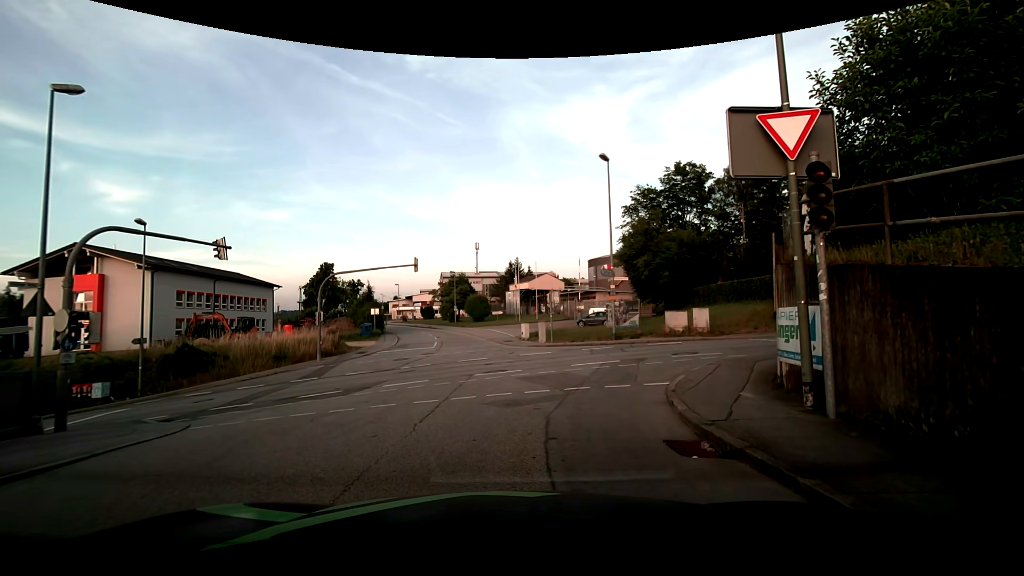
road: residential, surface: asphalt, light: Day
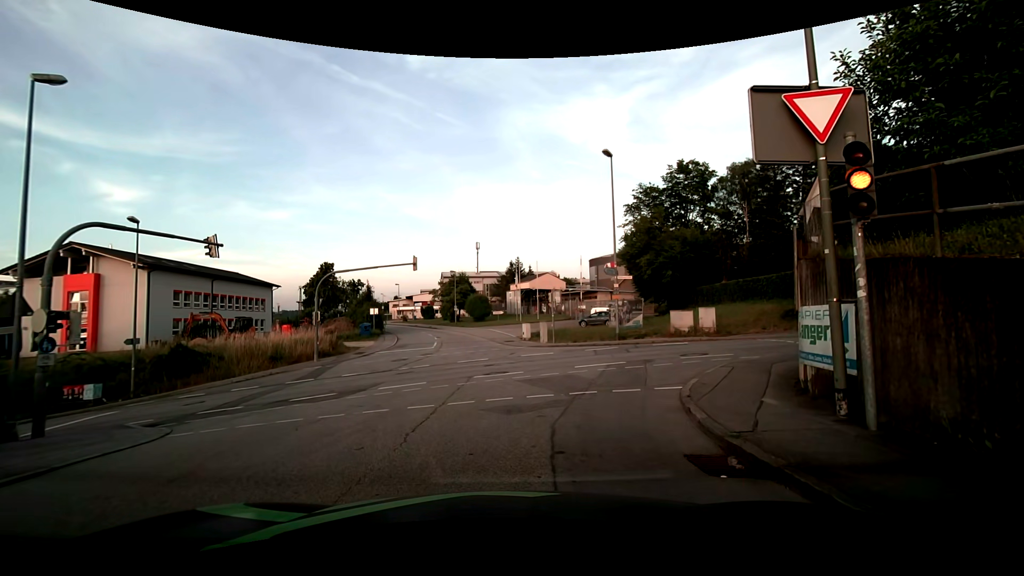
(0.0, +0.7) m; 0°
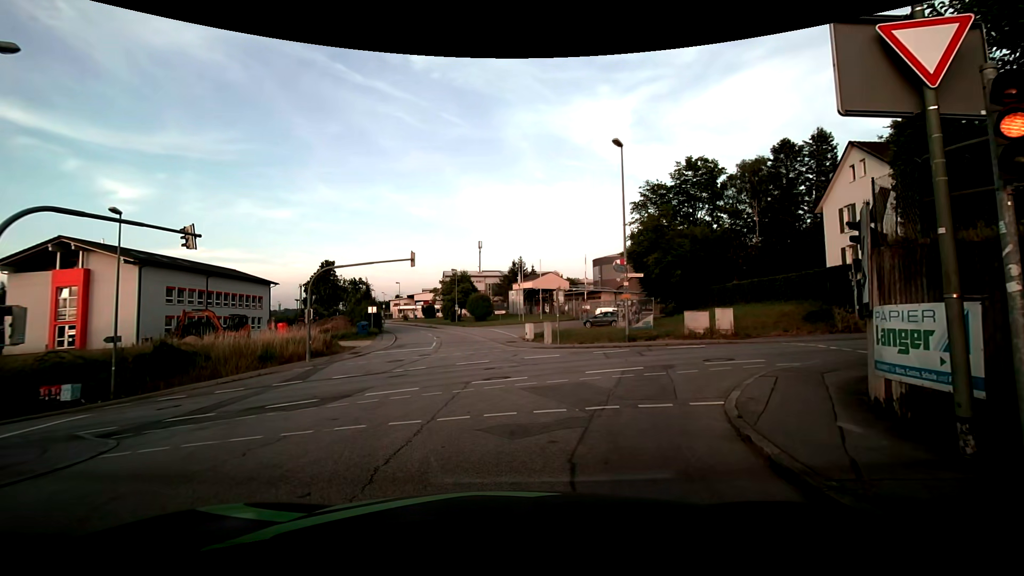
(0.0, +1.7) m; -1°
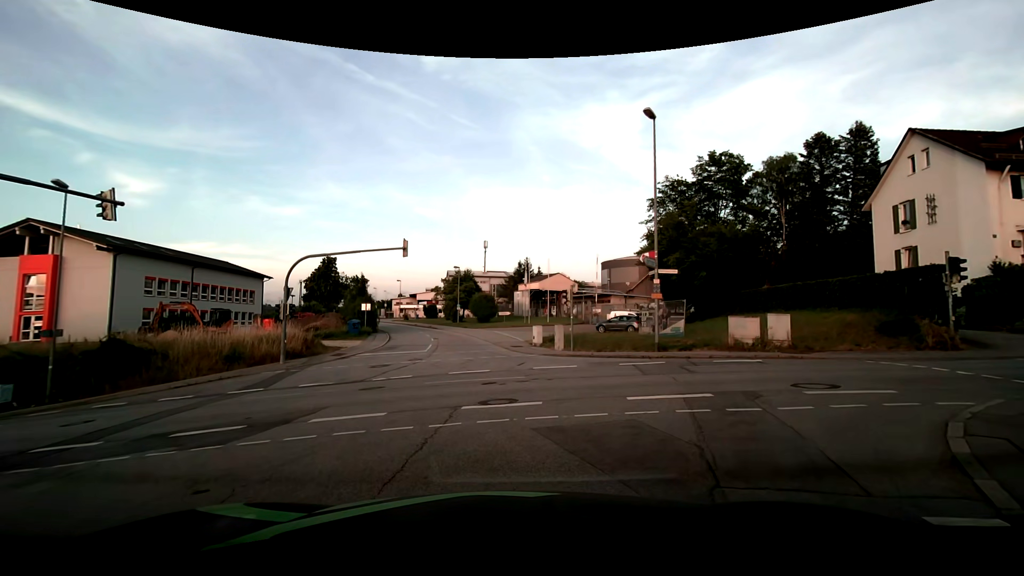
(+0.1, +4.2) m; 0°
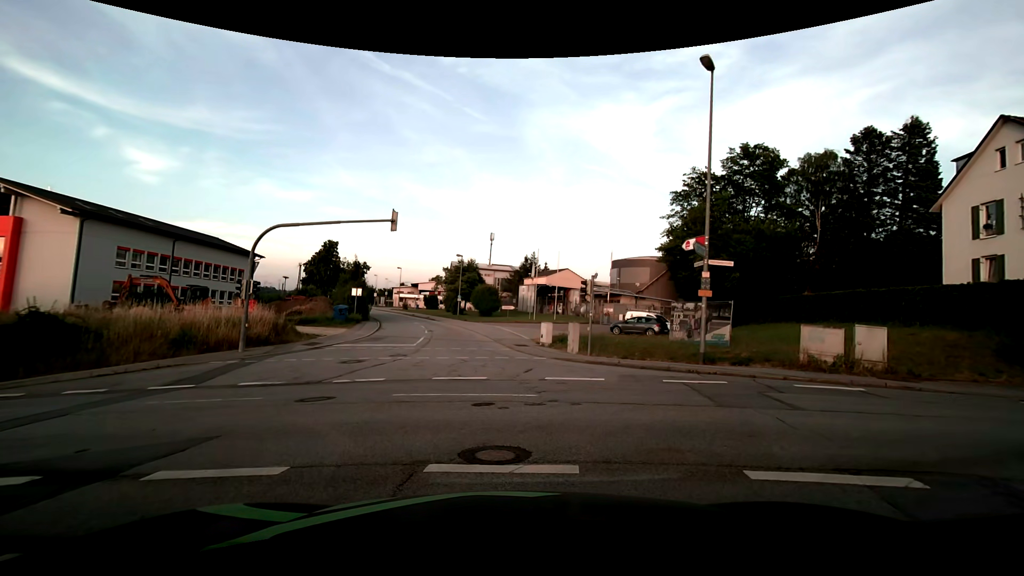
(0.0, +4.4) m; -2°
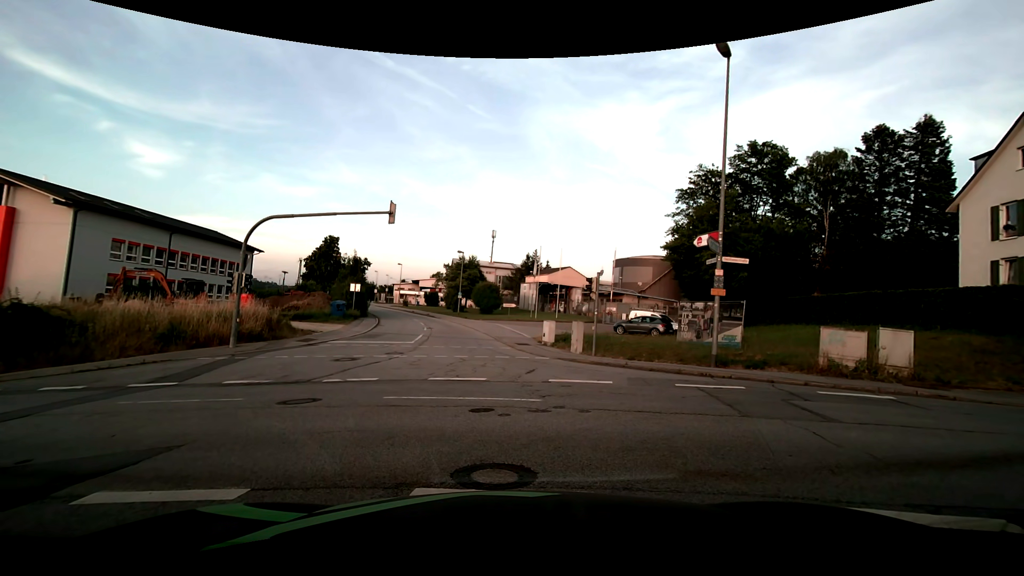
(0.0, +0.9) m; 0°
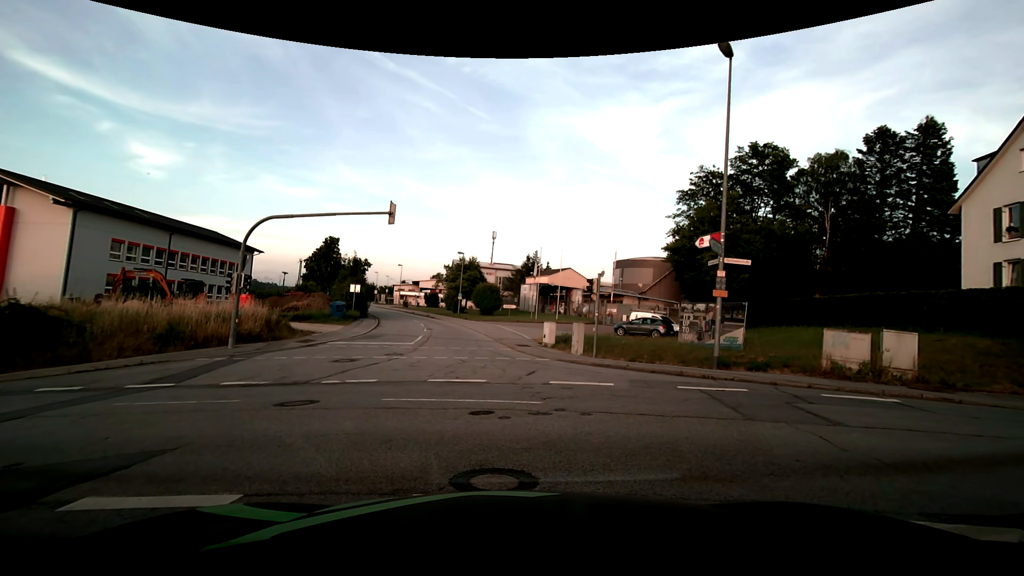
(0.0, +0.1) m; 0°
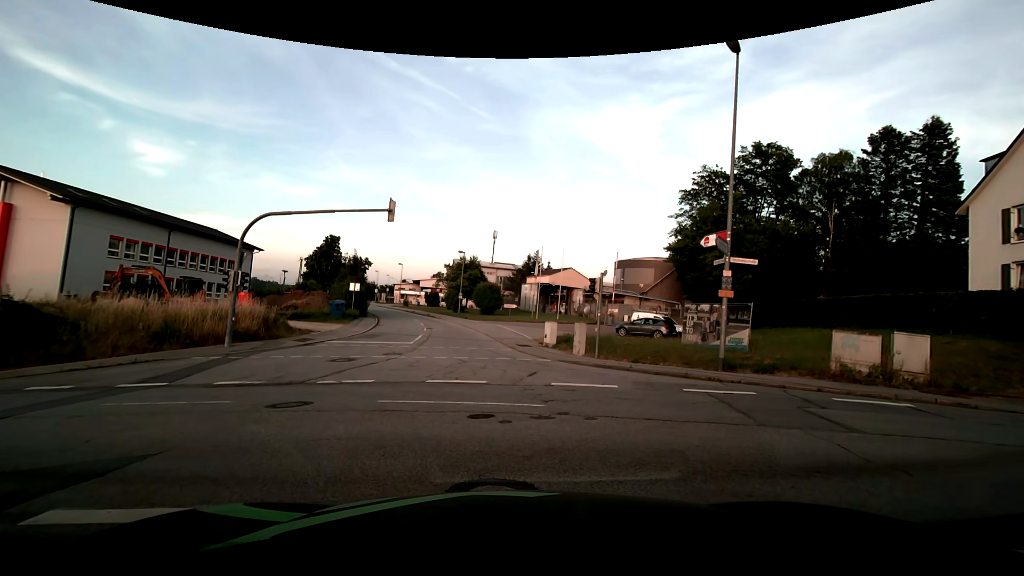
(0.0, +0.4) m; 0°
